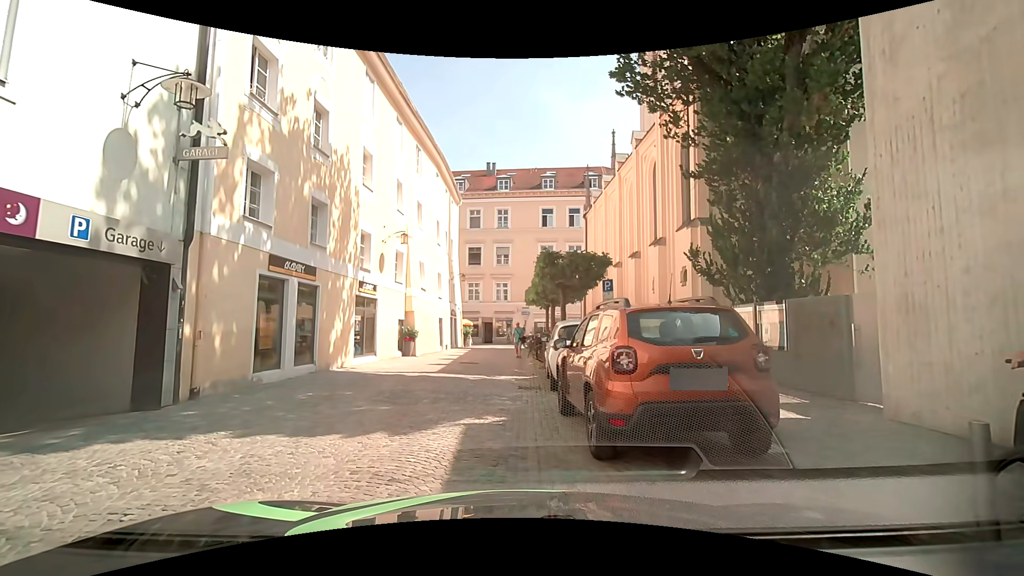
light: Day
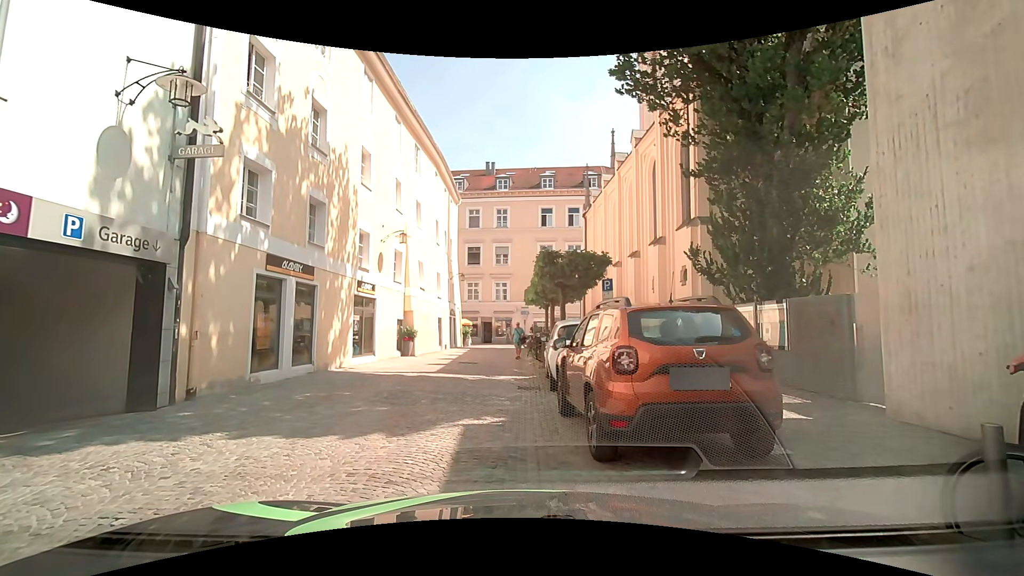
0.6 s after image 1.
(0.0, +0.1) m; 0°
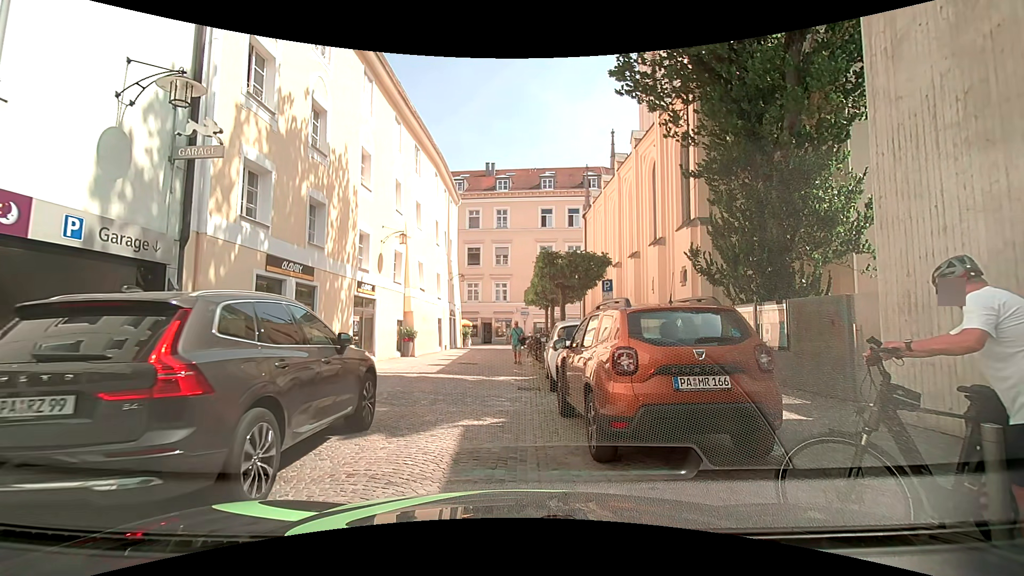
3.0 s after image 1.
(0.0, +0.1) m; 0°
